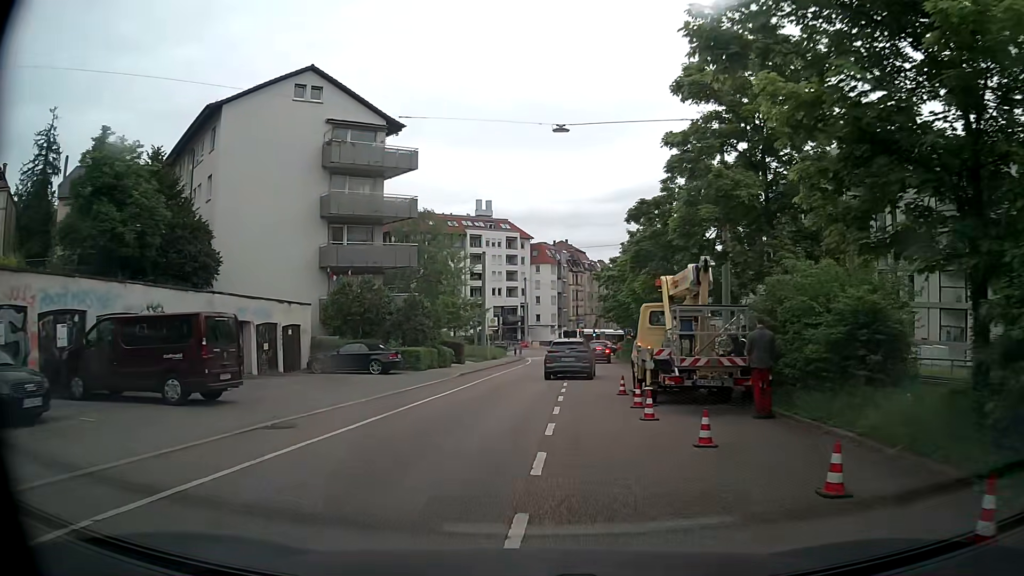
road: tertiary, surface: asphalt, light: Day
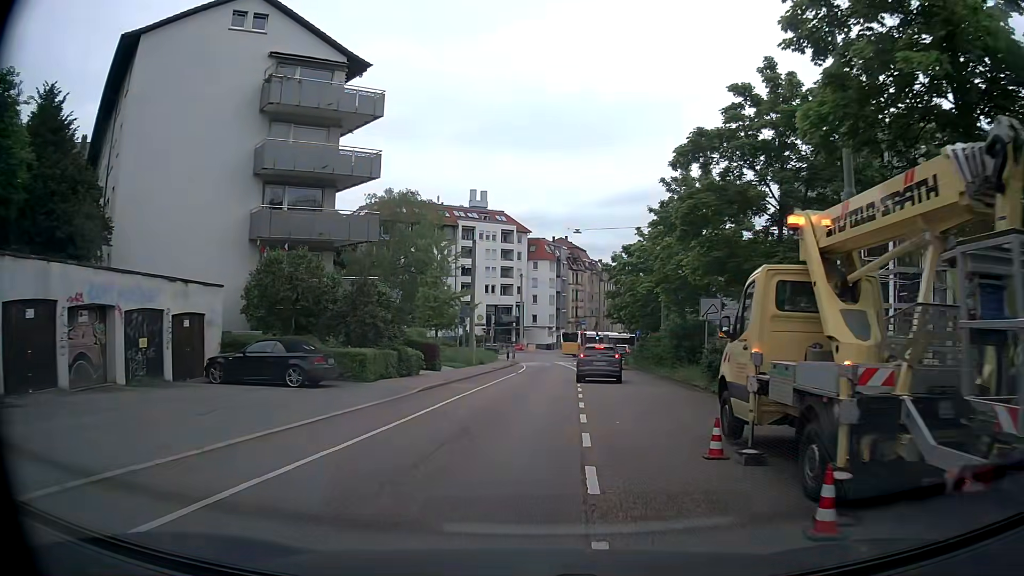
(+0.2, +9.6) m; +1°
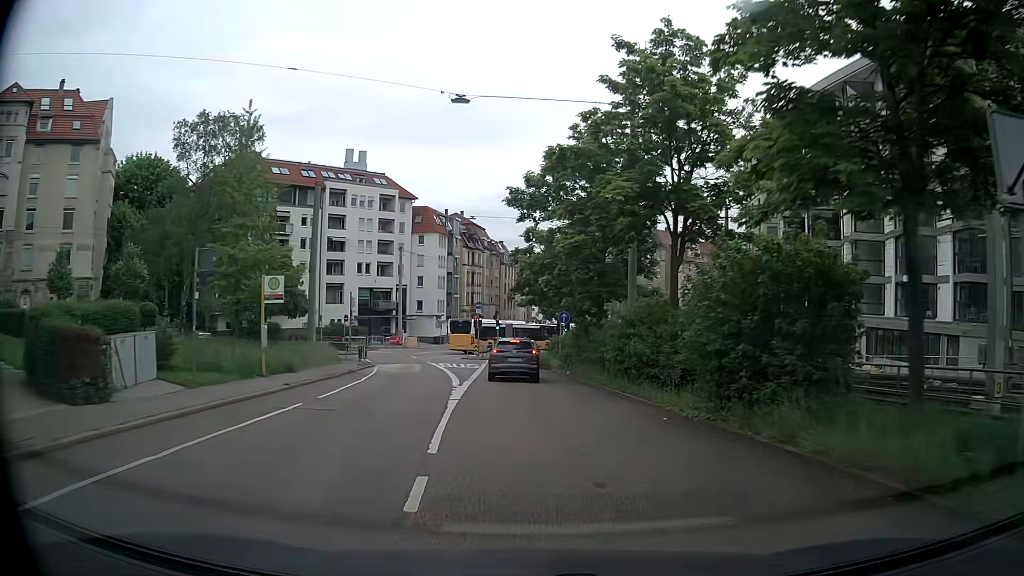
(+1.9, +21.8) m; +9°
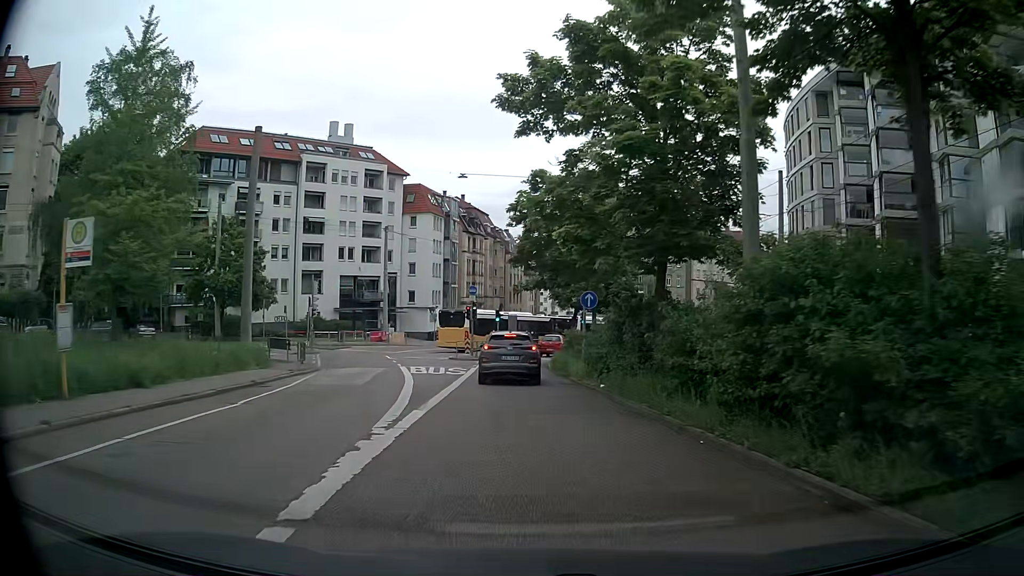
(-0.1, +11.2) m; -1°
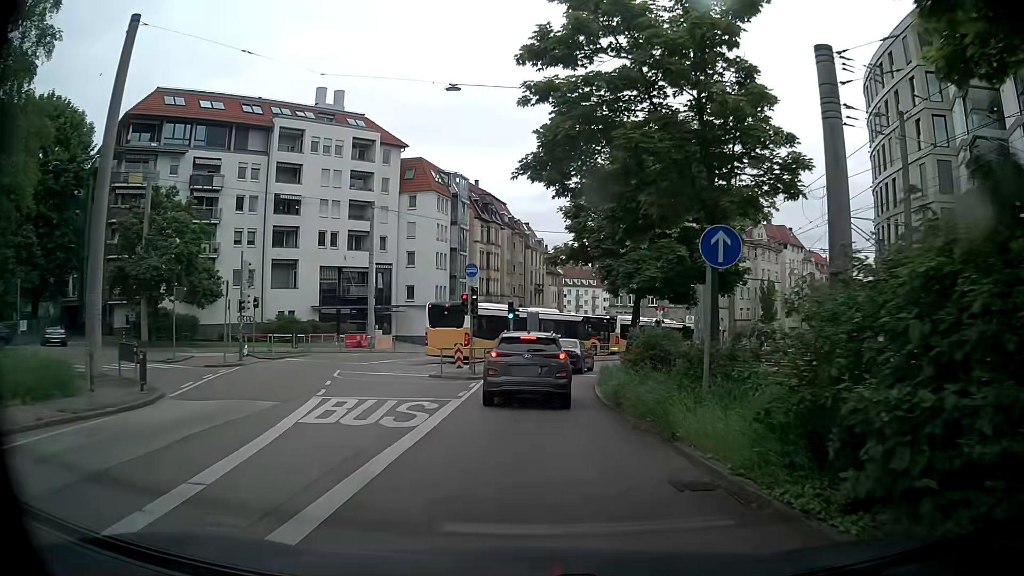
(-0.4, +13.9) m; -1°
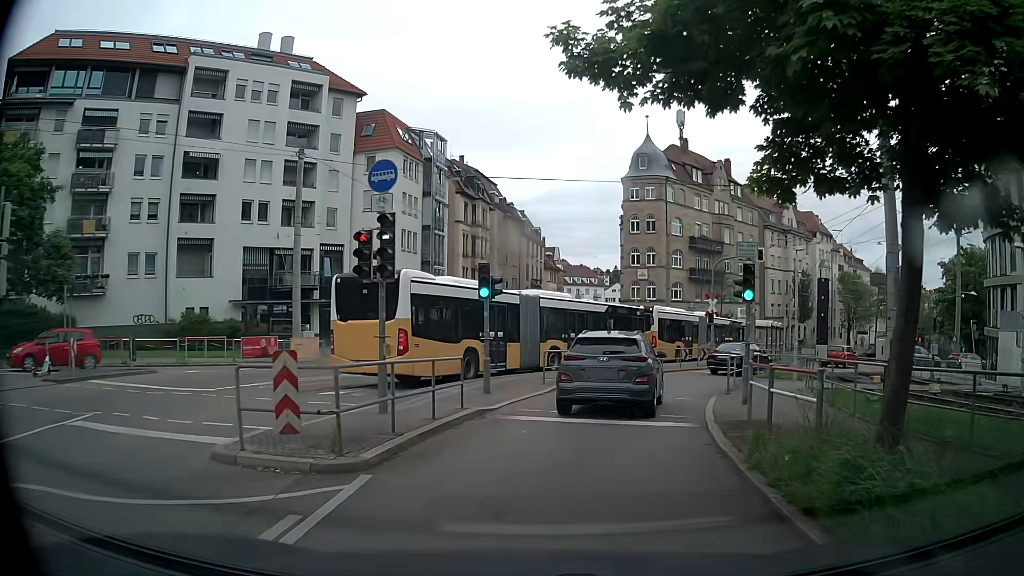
(-0.1, +15.6) m; +1°
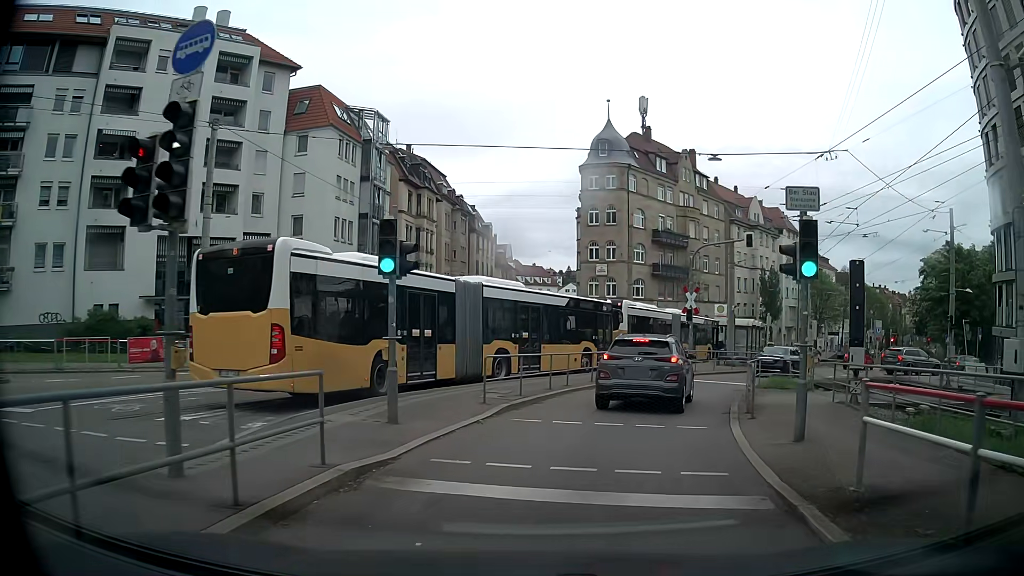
(+0.1, +5.7) m; +3°
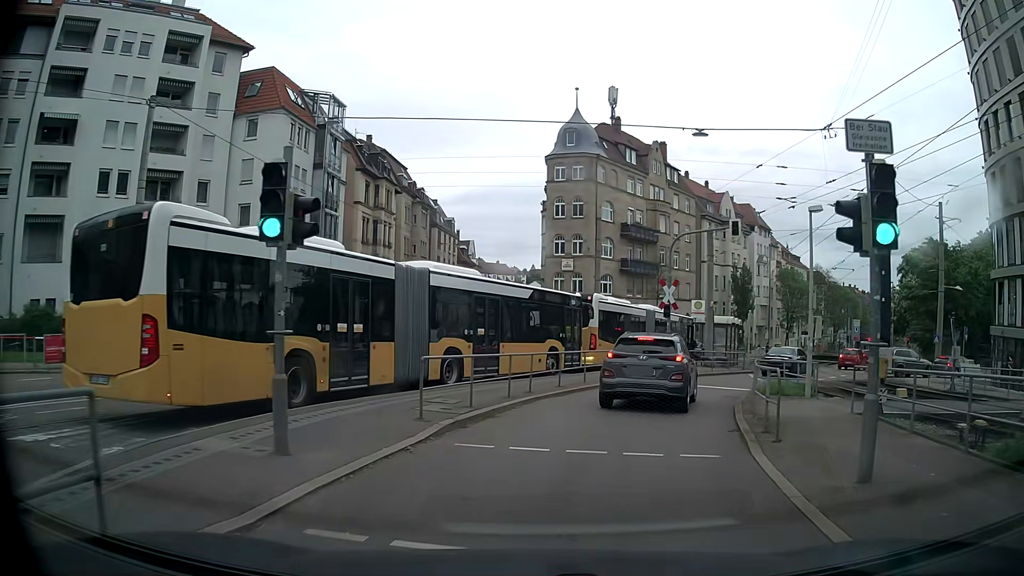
(+0.2, +3.2) m; +3°
